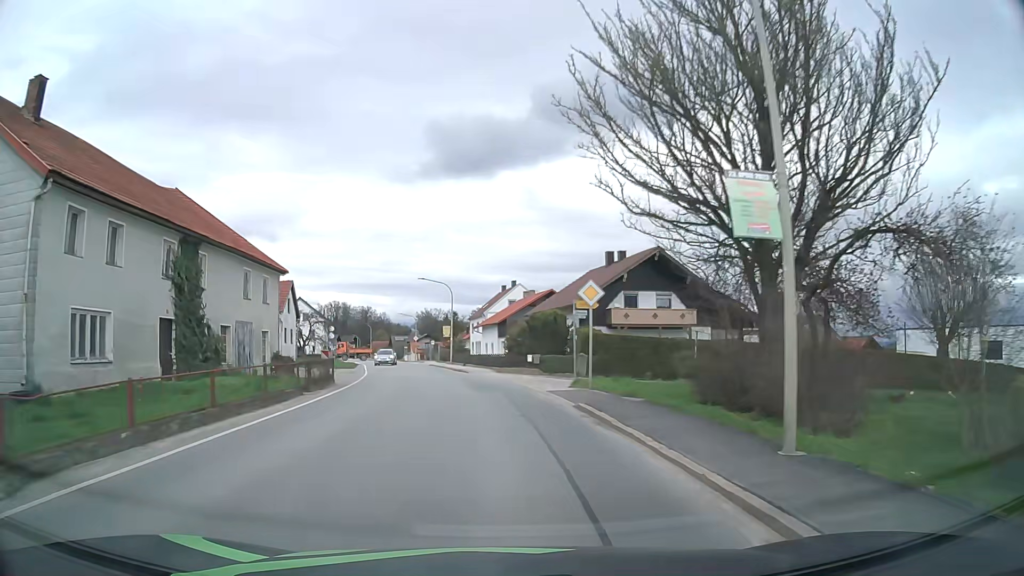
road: secondary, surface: asphalt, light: Day
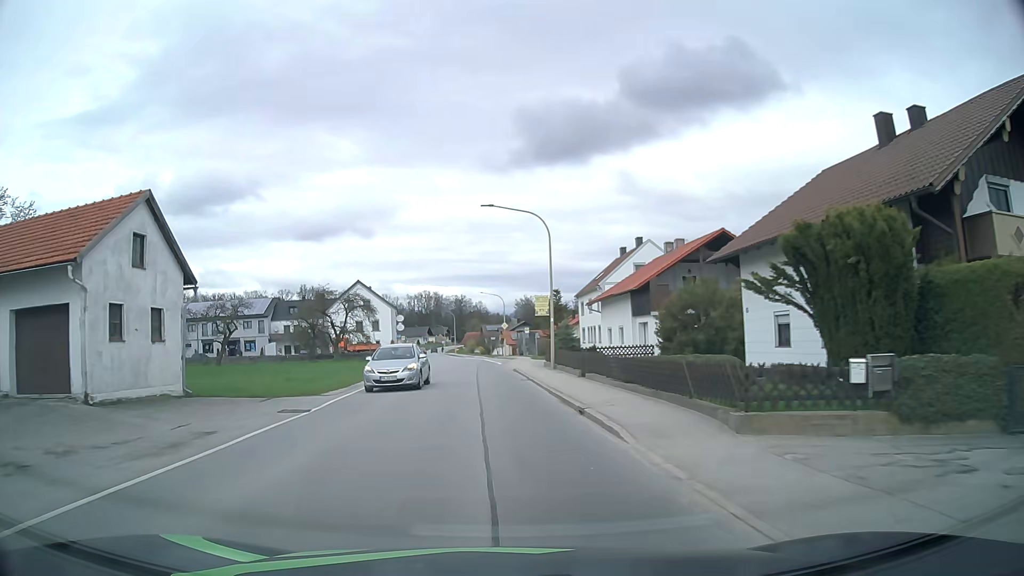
(-1.9, +28.5) m; -8°
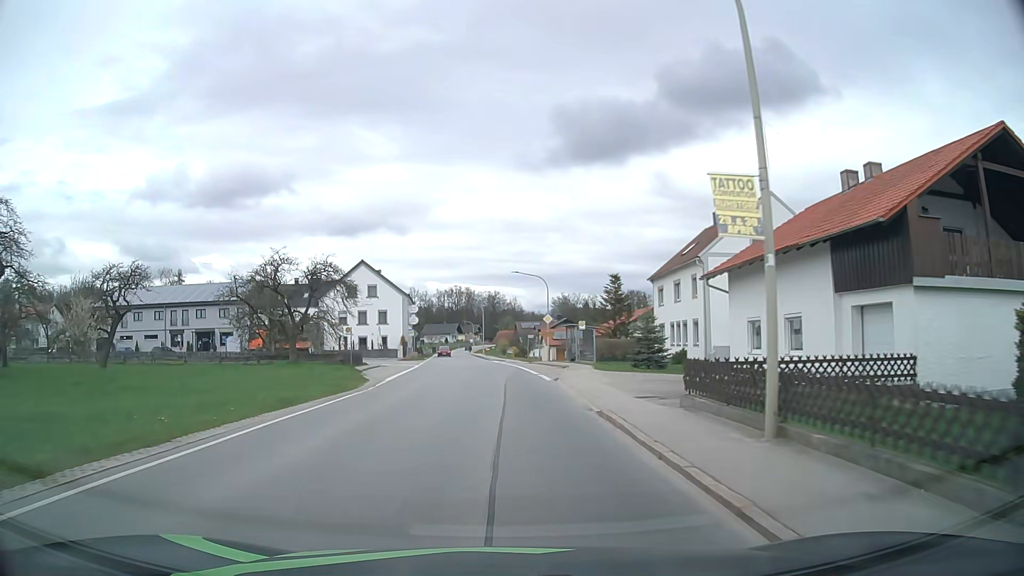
(-0.9, +21.8) m; -3°
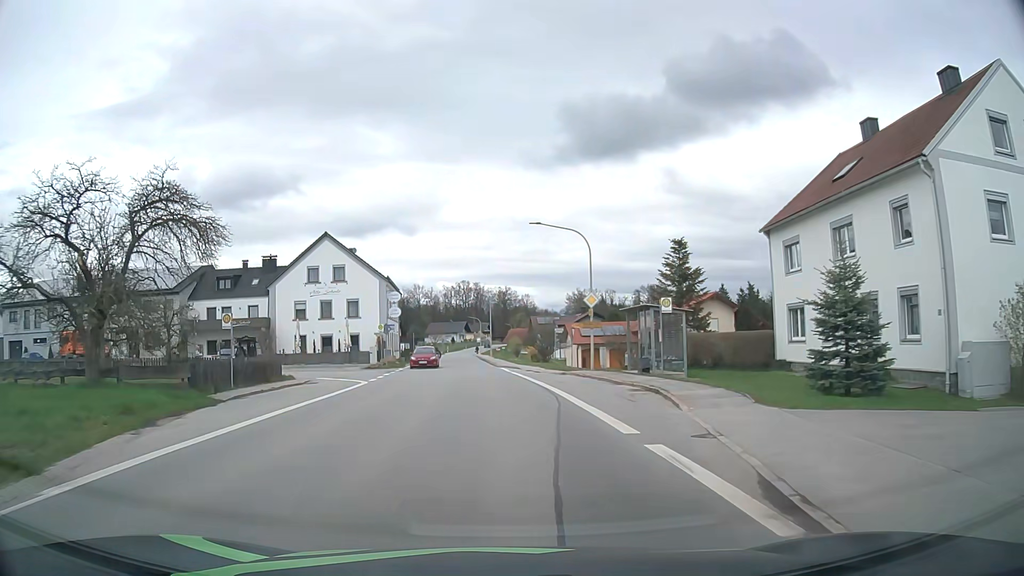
(-0.2, +22.3) m; -1°
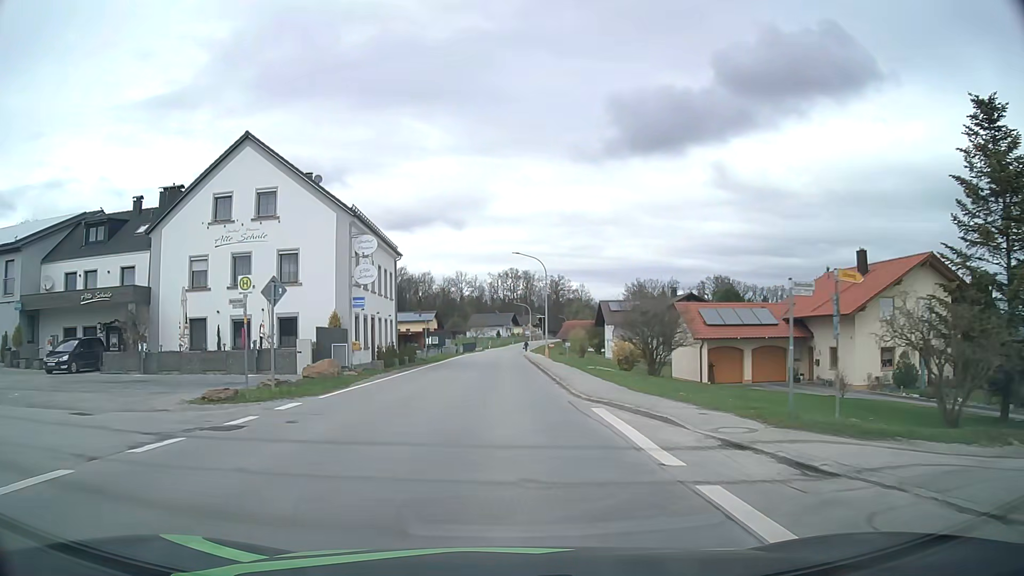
(-1.0, +30.3) m; -4°
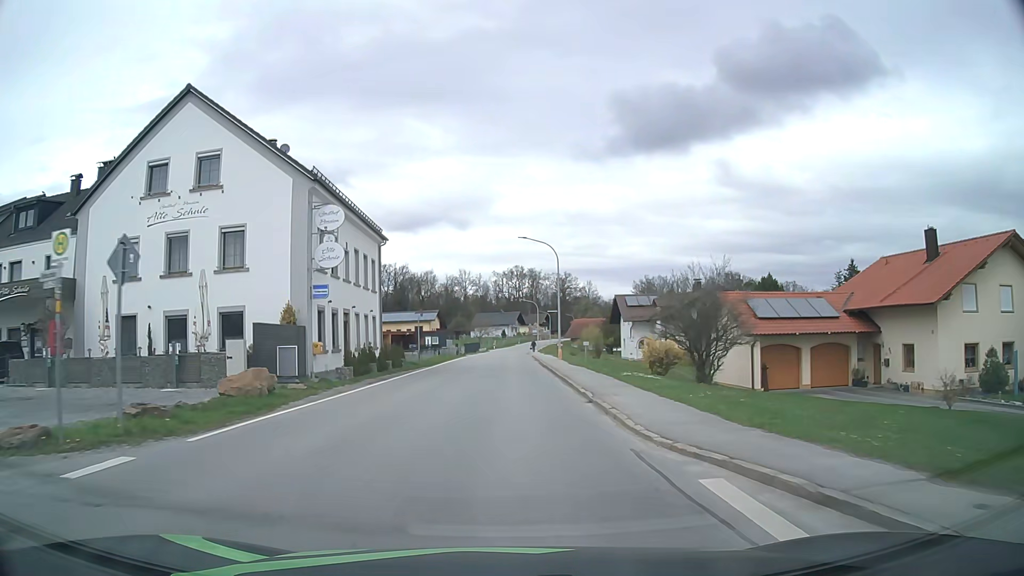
(0.0, +7.7) m; -1°
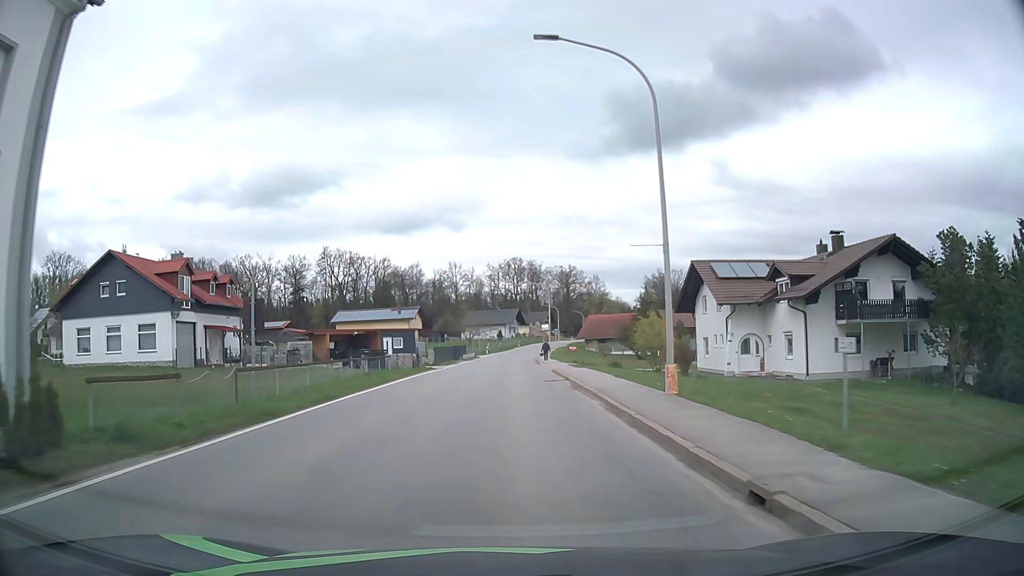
(-0.1, +30.8) m; 0°
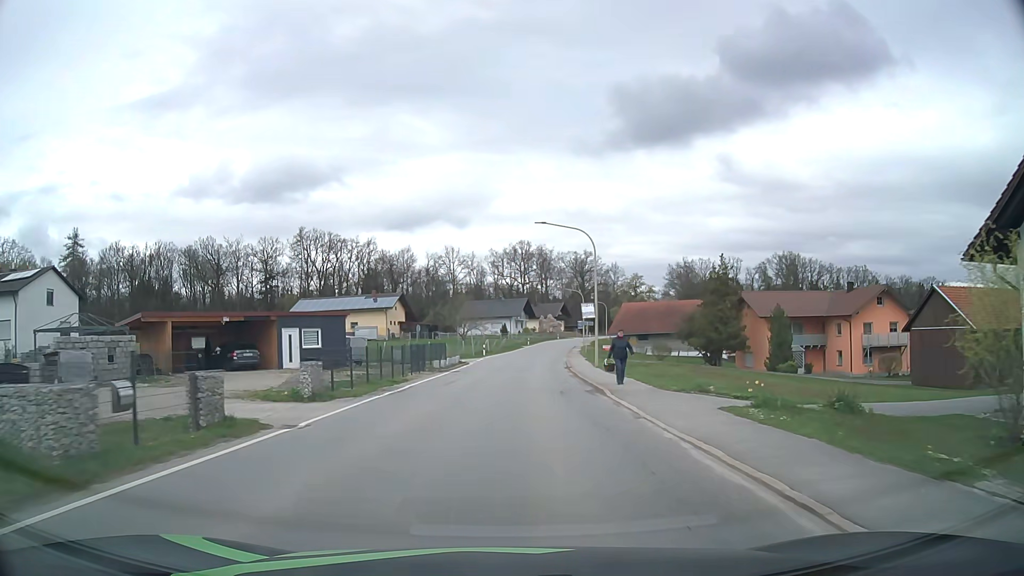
(-0.2, +30.5) m; -1°
(0, +10) (0, +20) (+1, +30) (+1, +40) (+2, +50) (+3, +60) (+4, +70) (+5, +80) (+6, +90) (+8, +100) m
